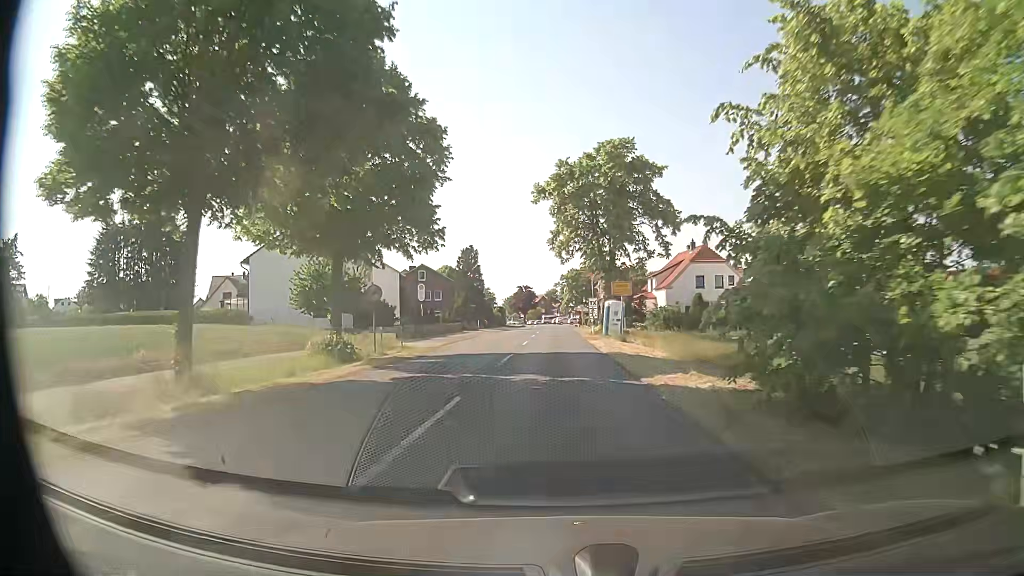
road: secondary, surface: asphalt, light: Day
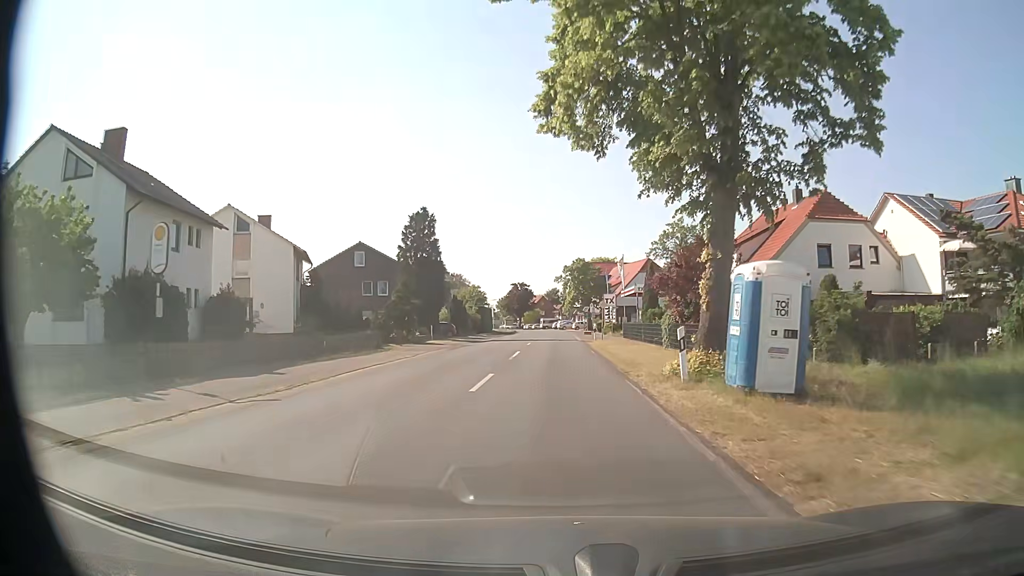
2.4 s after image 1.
(0.0, +31.2) m; 0°
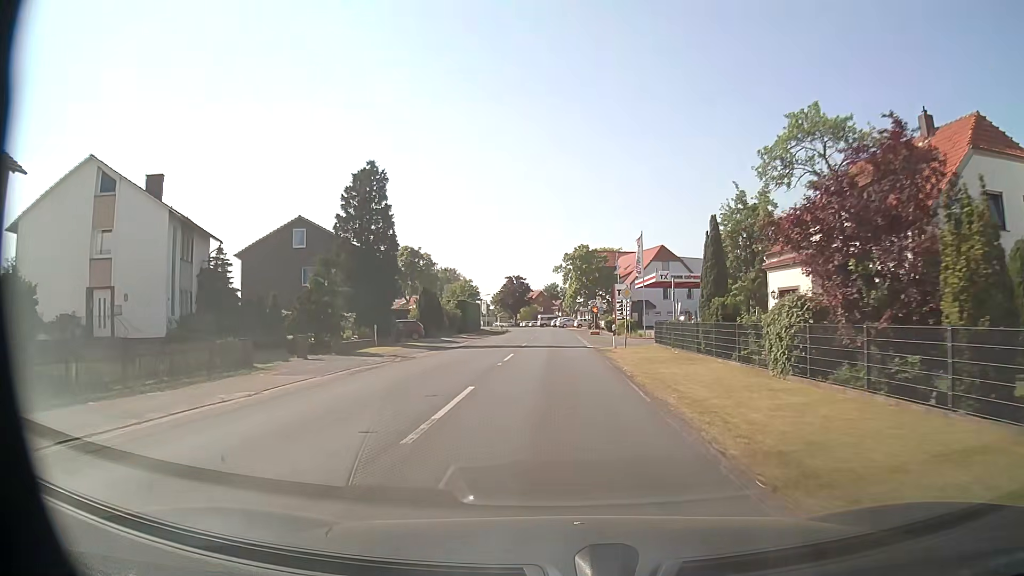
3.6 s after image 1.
(+0.1, +15.7) m; 0°
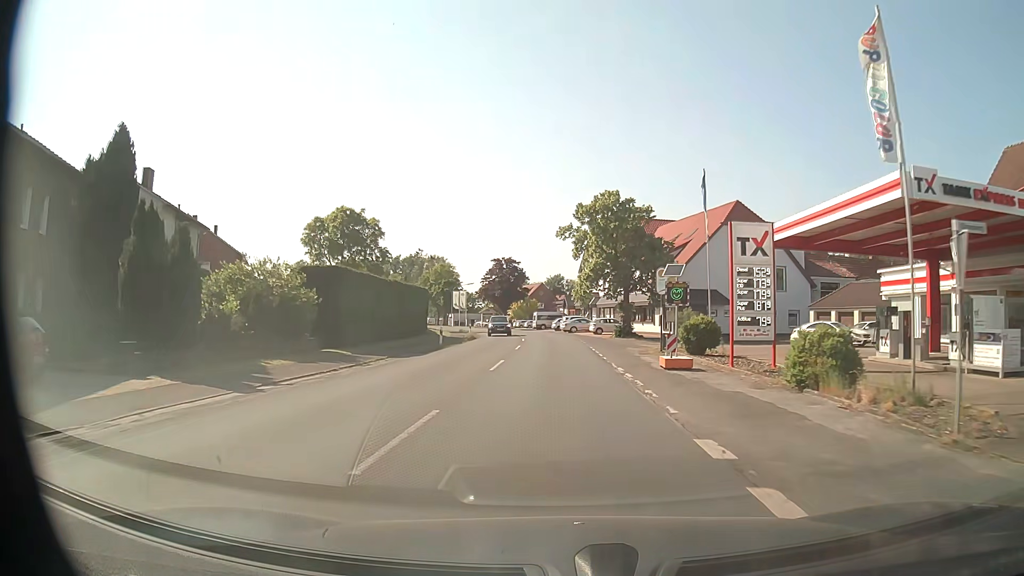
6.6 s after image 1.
(+0.1, +40.0) m; 0°
(0, +10) (0, +20) (0, +30) (-1, +40) (-1, +50) (-2, +60) (-4, +70) (-6, +80) (-9, +89) (-12, +99) m
